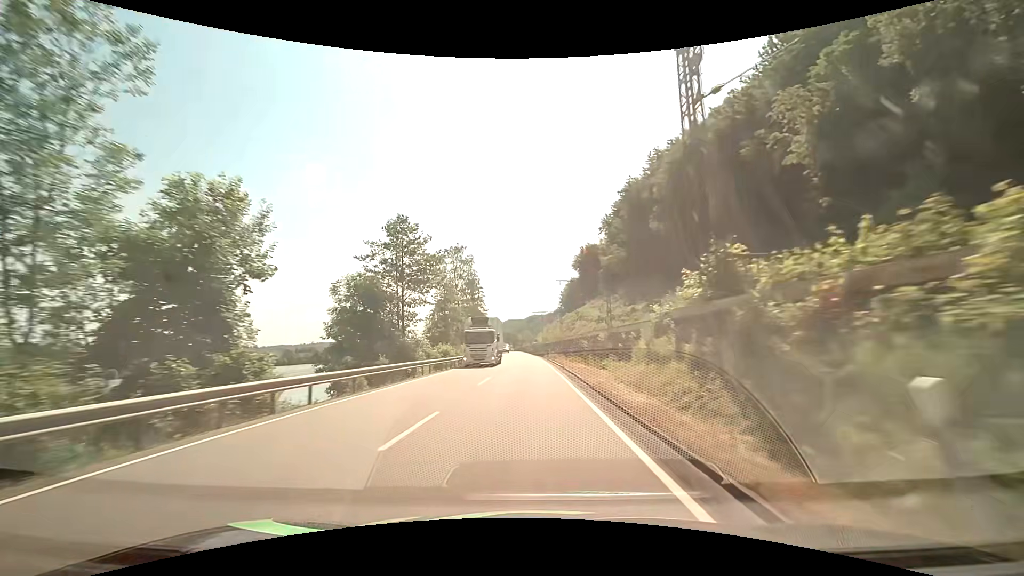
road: primary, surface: asphalt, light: Day
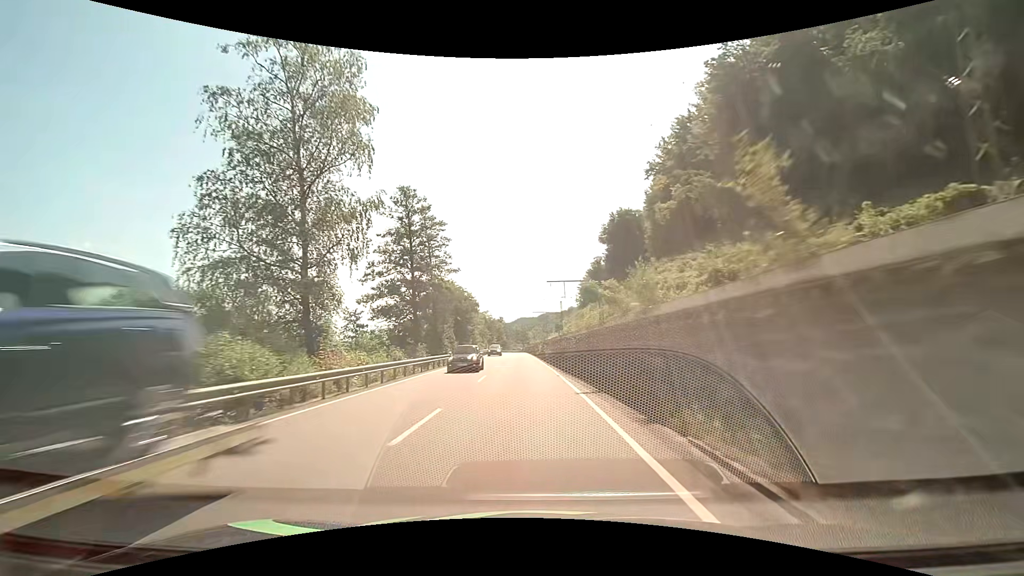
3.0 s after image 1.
(0.0, +59.5) m; -1°
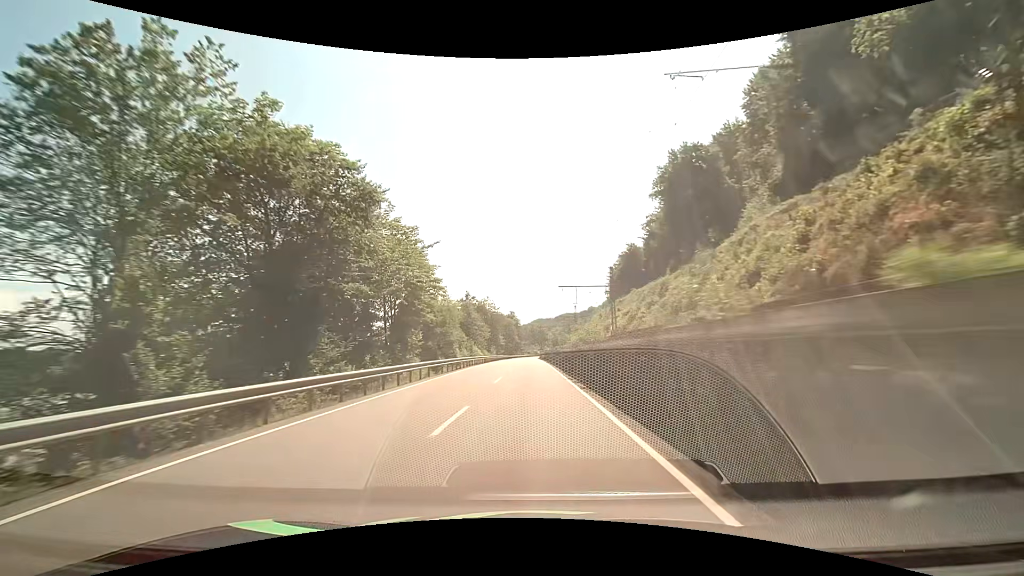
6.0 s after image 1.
(-1.1, +59.0) m; -2°
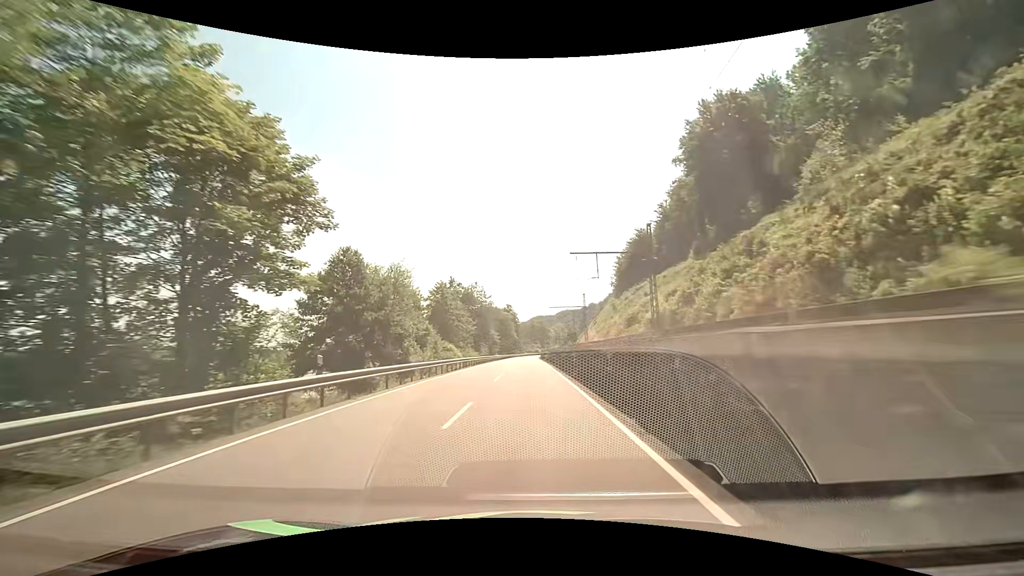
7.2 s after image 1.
(0.0, +23.4) m; 0°
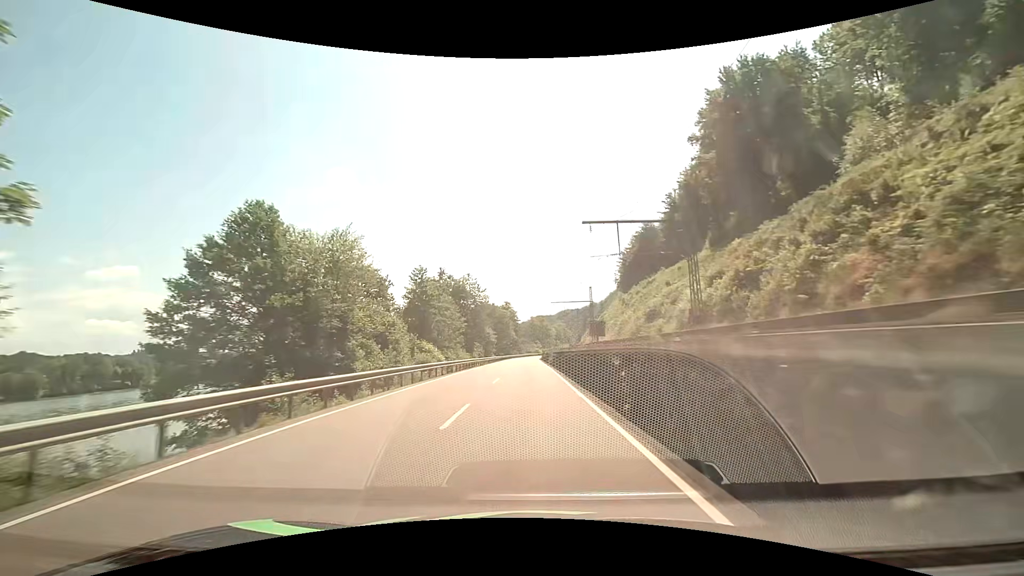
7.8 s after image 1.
(0.0, +11.7) m; 0°
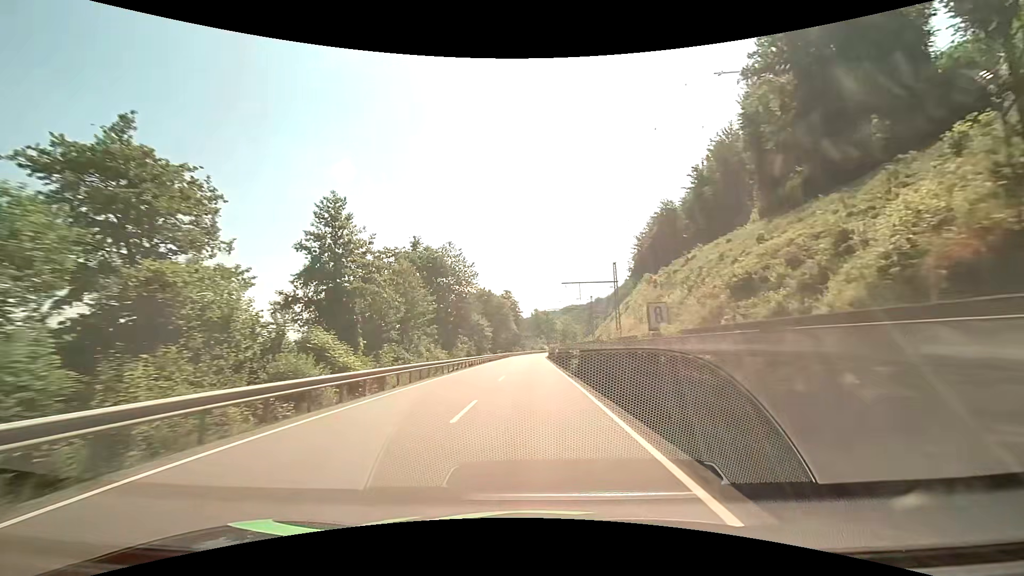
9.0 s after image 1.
(-0.1, +23.3) m; 0°
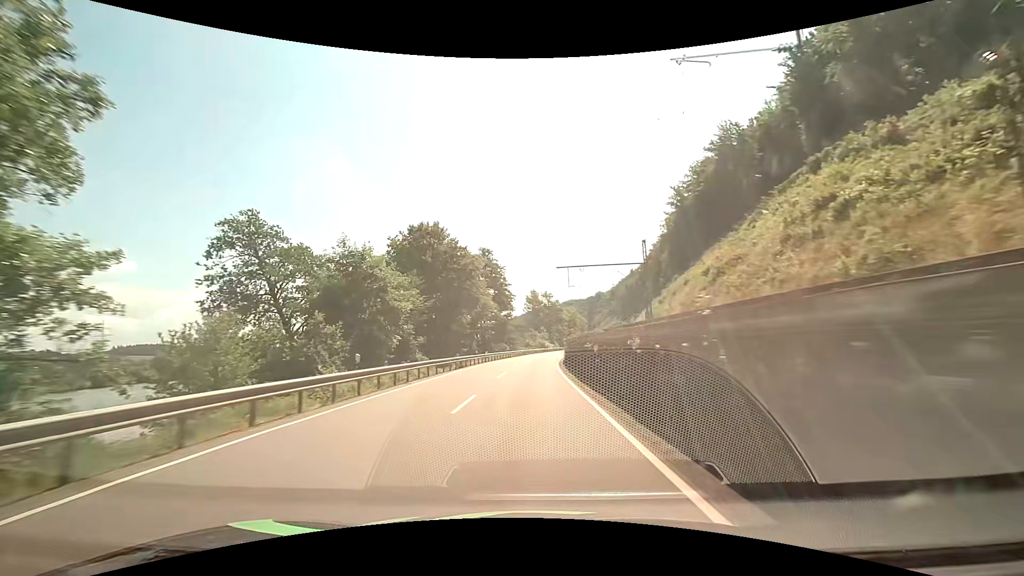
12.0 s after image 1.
(+0.1, +58.7) m; 0°
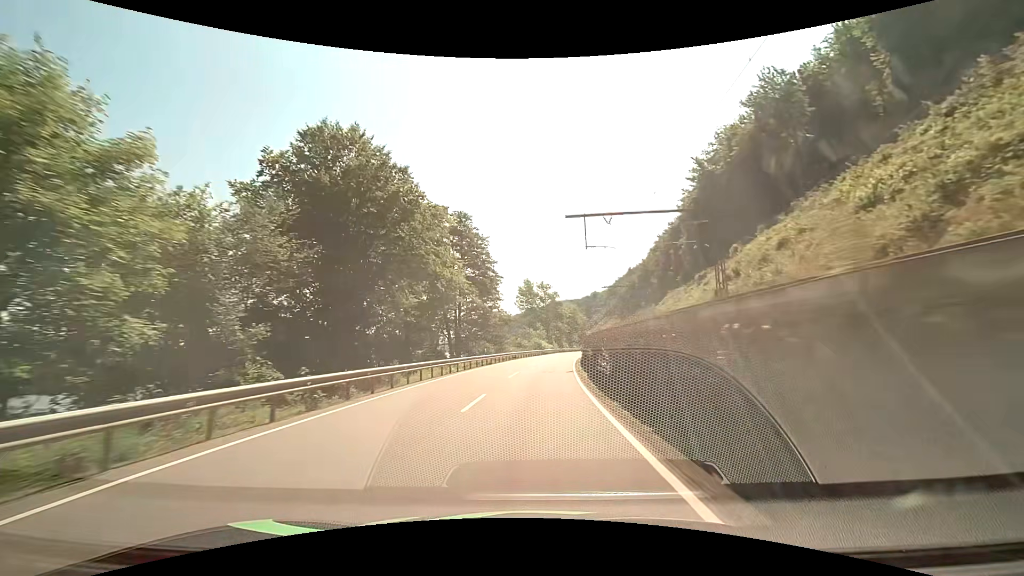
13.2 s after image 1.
(+0.1, +23.6) m; +1°
(0, +10) (0, +20) (+1, +30) (+2, +40) (+3, +50) (+4, +60) (+5, +70) (+7, +80) (+8, +89) (+10, +99) m
